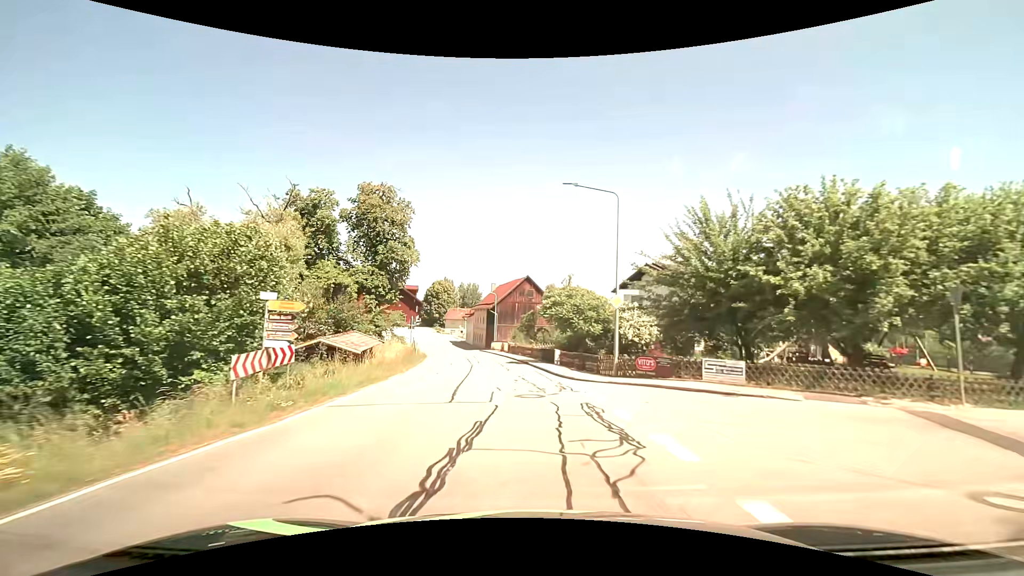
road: secondary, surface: asphalt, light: Day
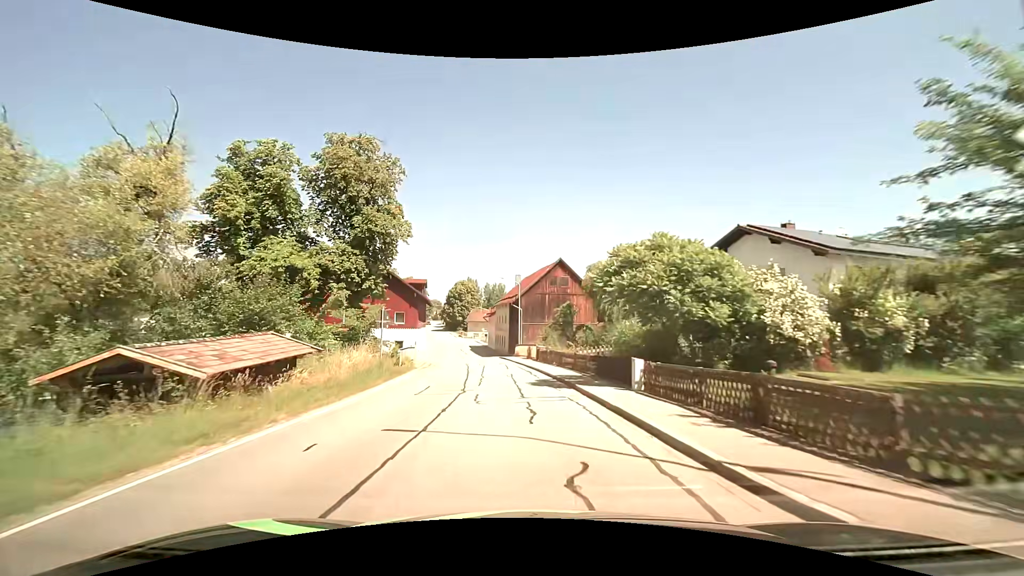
(-0.3, +15.2) m; -3°
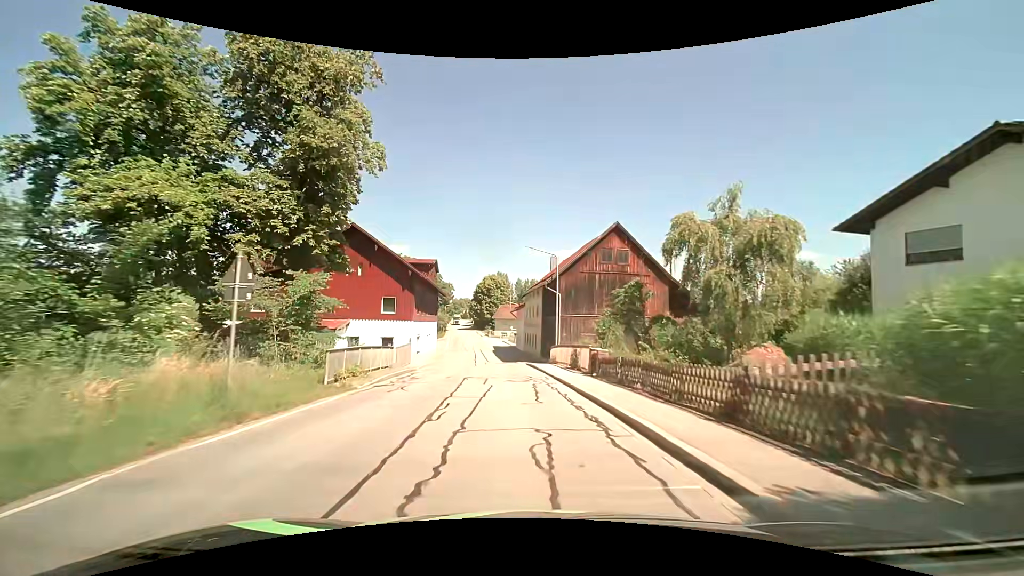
(-0.7, +15.2) m; -5°
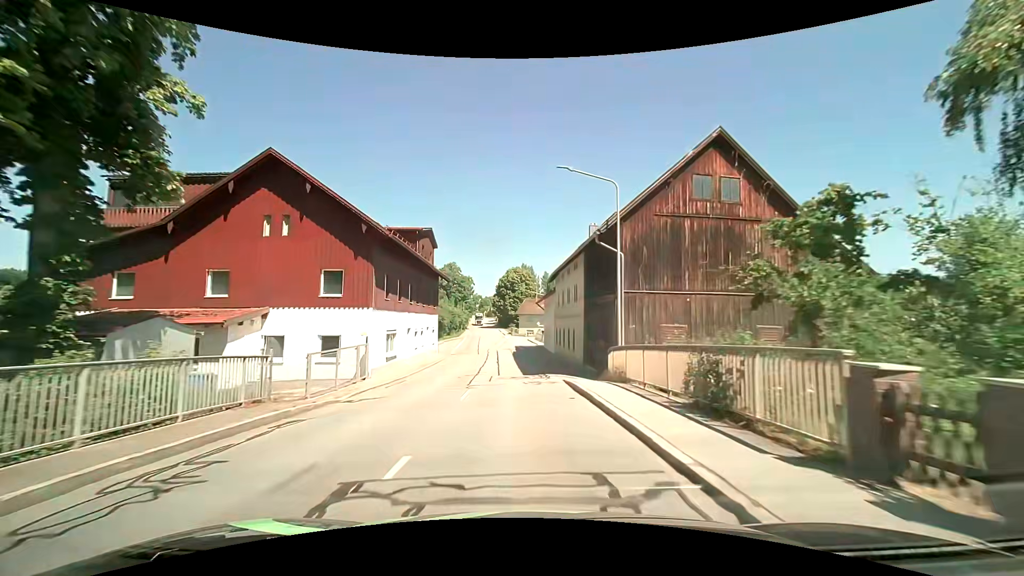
(-0.2, +14.9) m; -3°
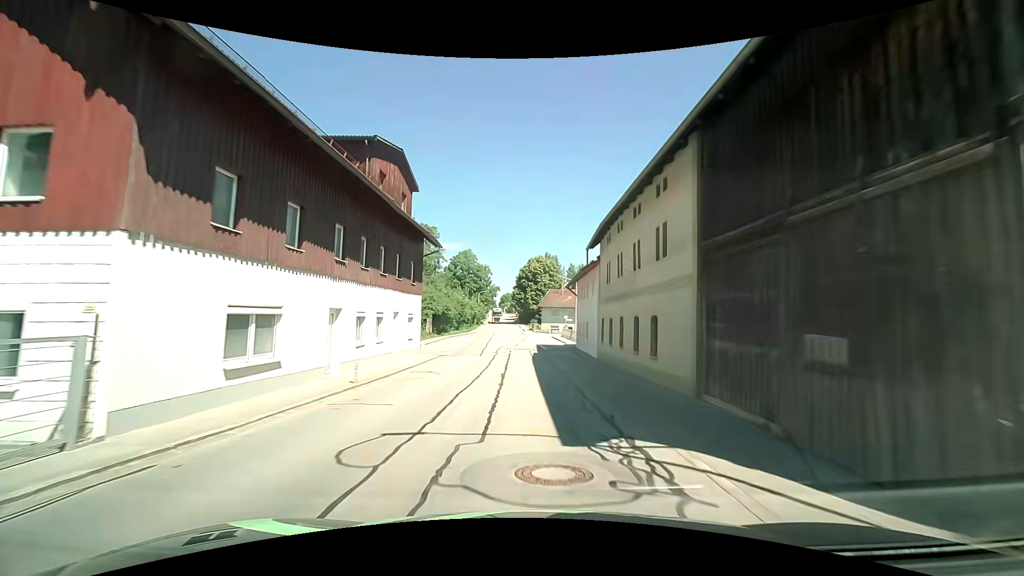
(-0.4, +14.8) m; -3°
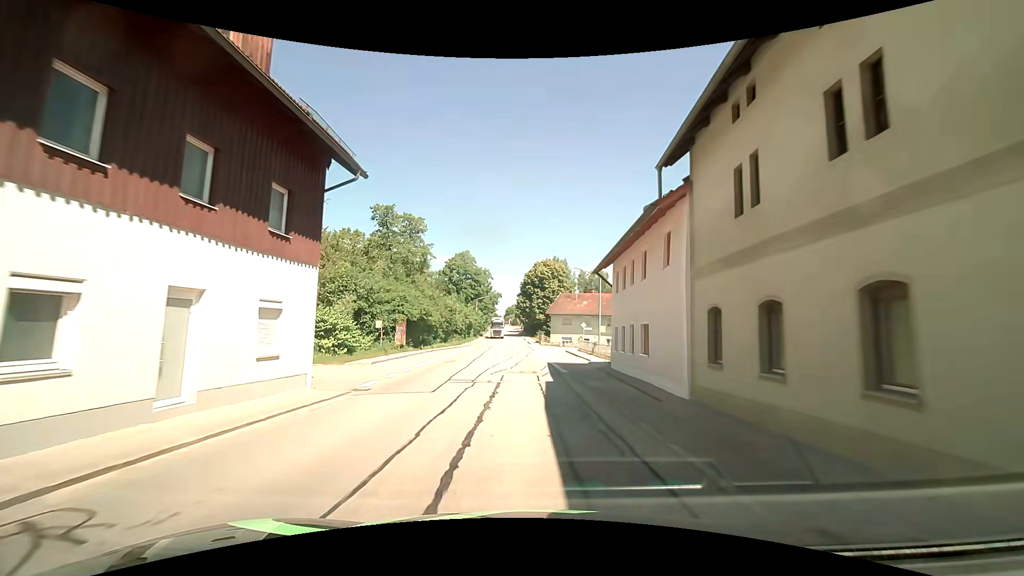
(0.0, +15.0) m; -1°
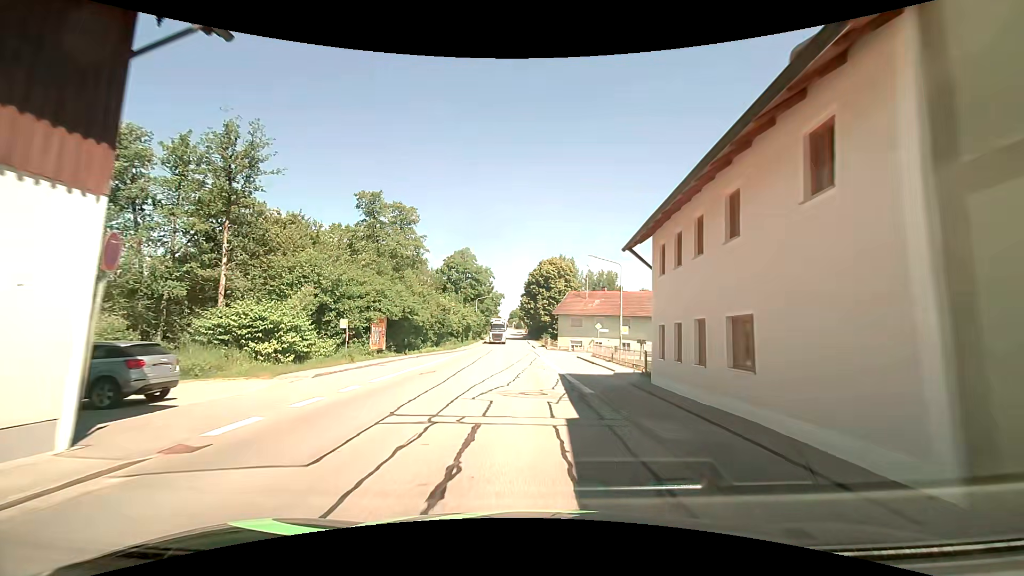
(0.0, +7.5) m; 0°
